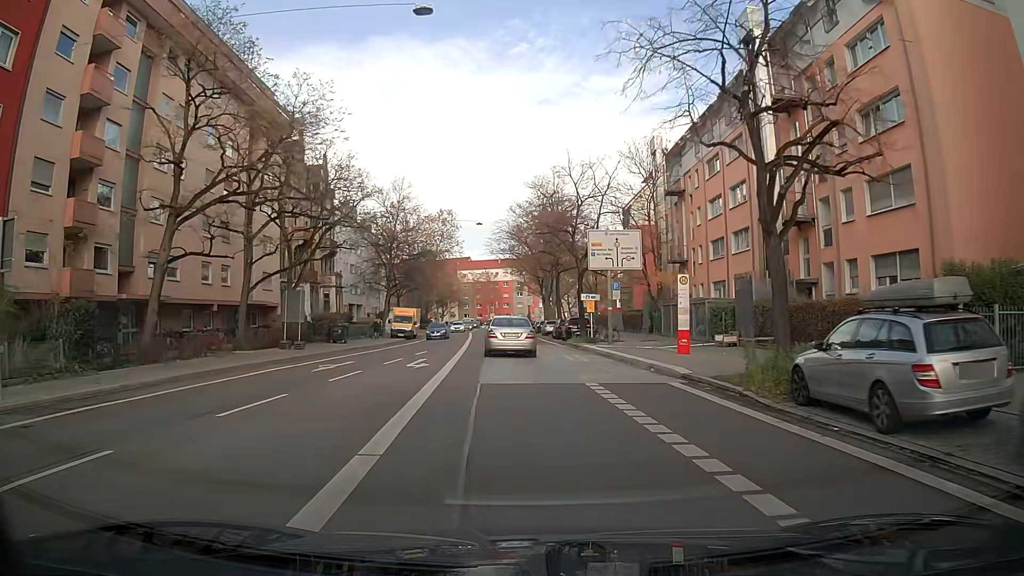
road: secondary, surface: asphalt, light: Day
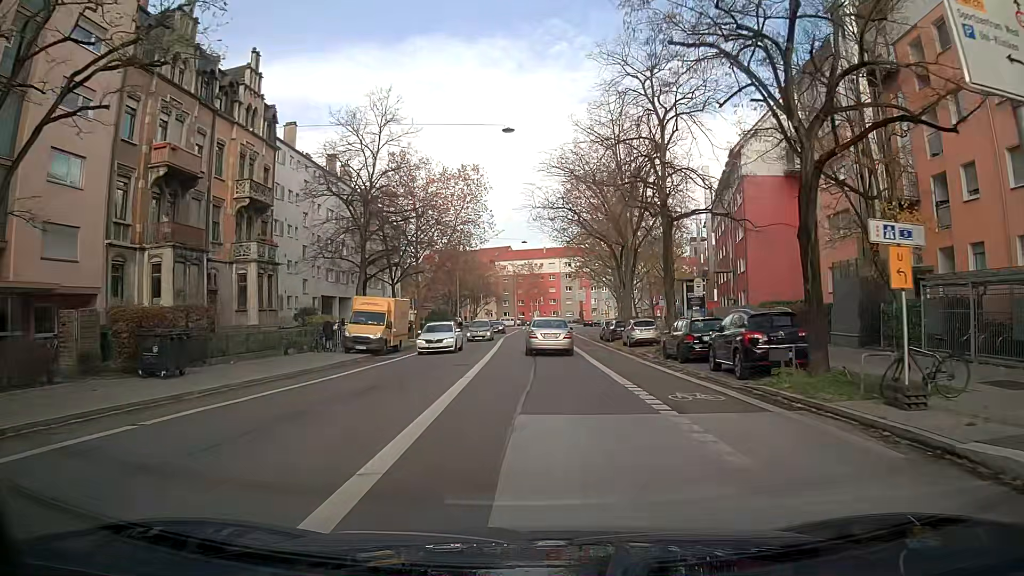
(-1.1, +28.6) m; -3°
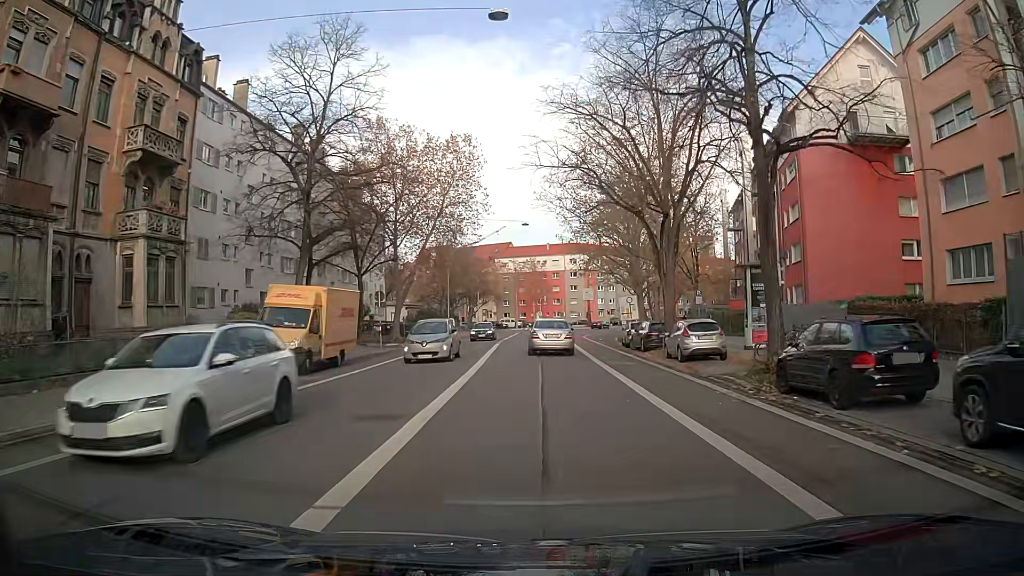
(0.0, +11.7) m; 0°
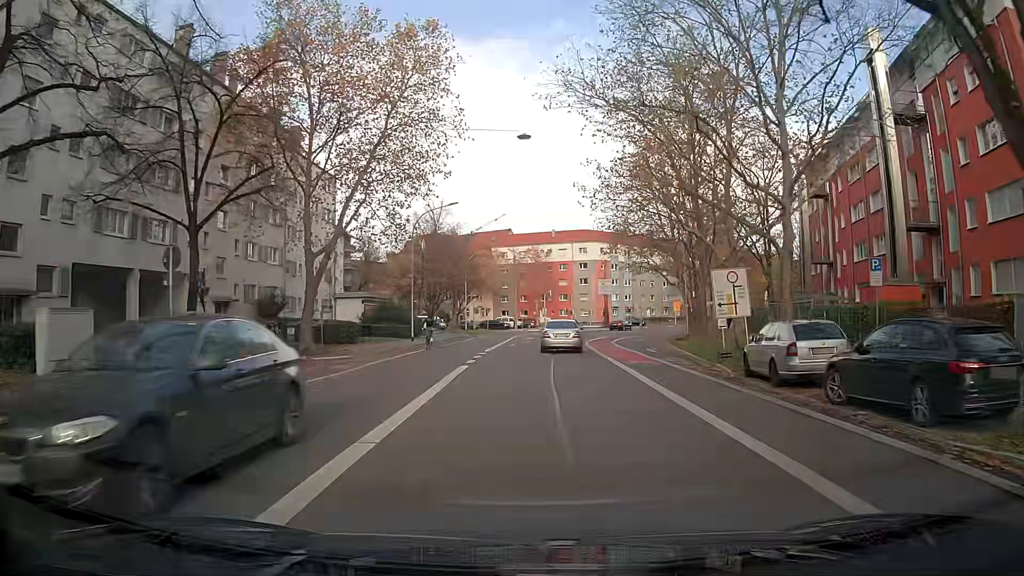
(0.0, +23.1) m; 0°
